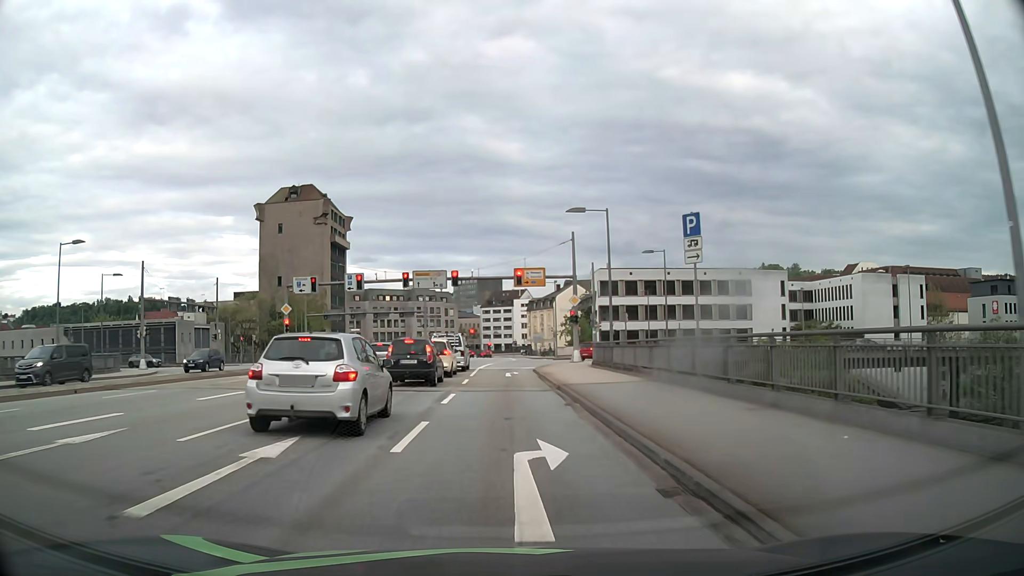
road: primary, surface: asphalt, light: Day
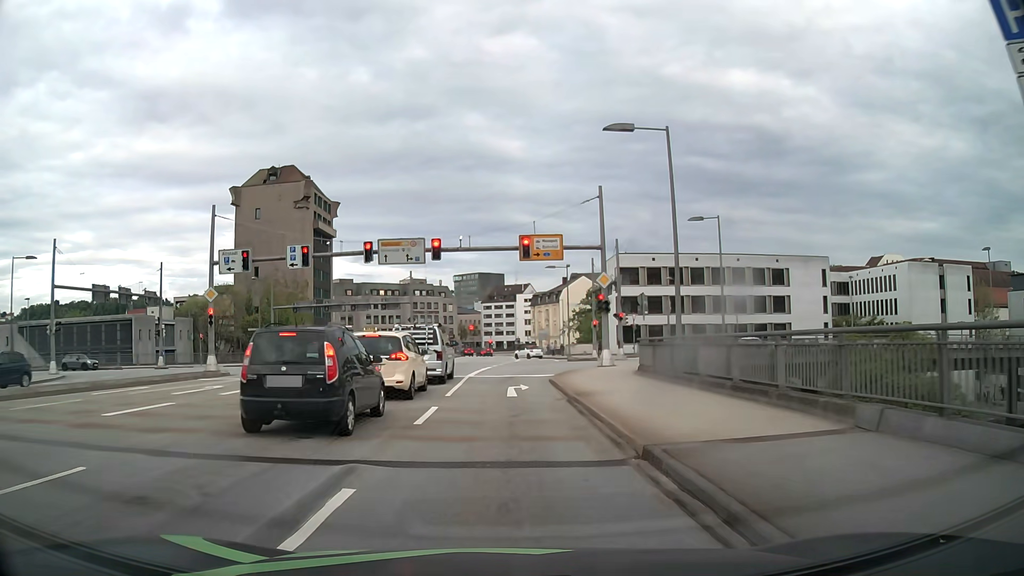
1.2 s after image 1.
(0.0, +12.5) m; 0°
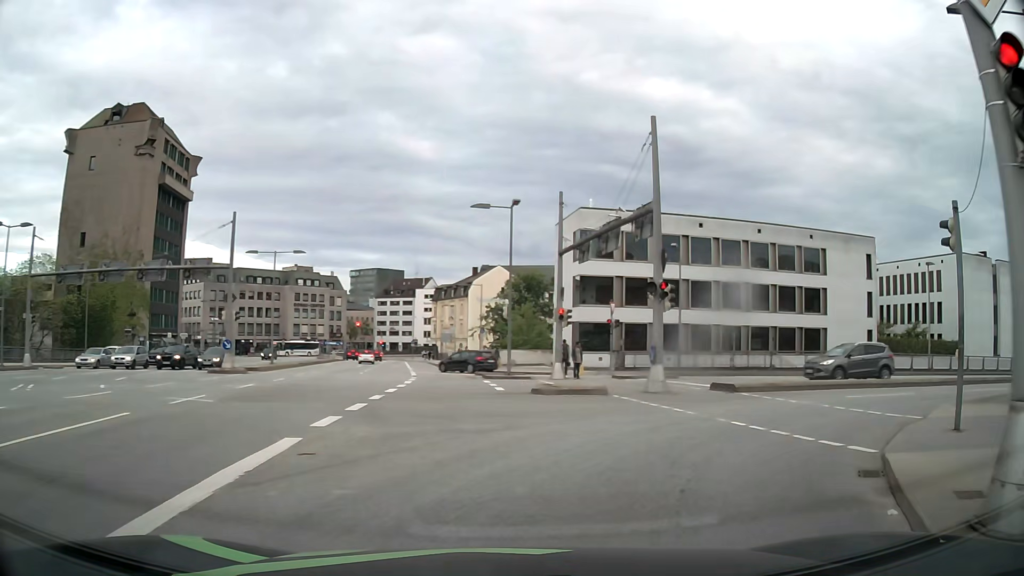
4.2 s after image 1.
(+0.2, +28.1) m; +7°
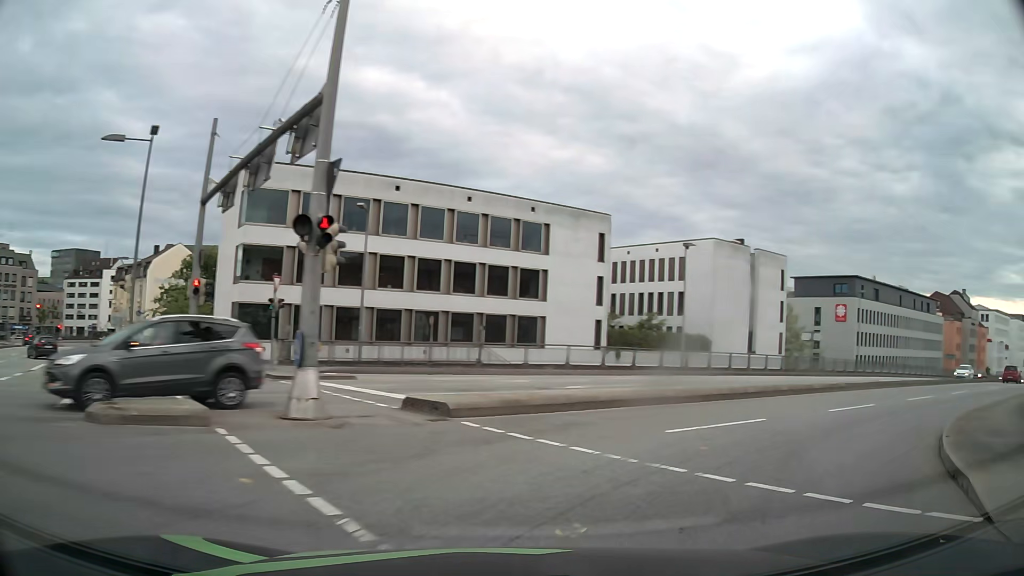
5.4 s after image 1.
(+1.9, +8.9) m; +27°
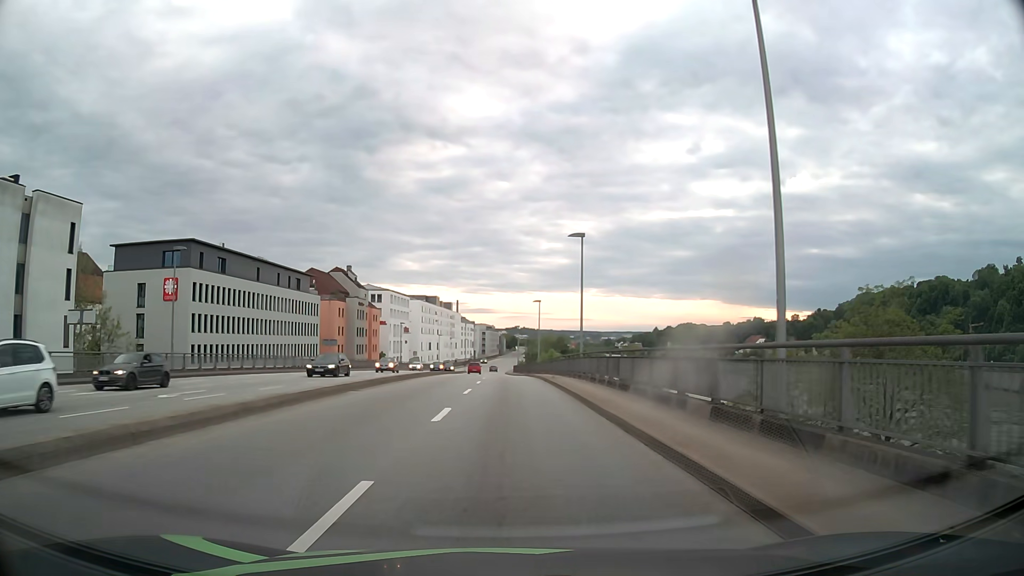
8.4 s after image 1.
(+14.0, +18.5) m; +55°
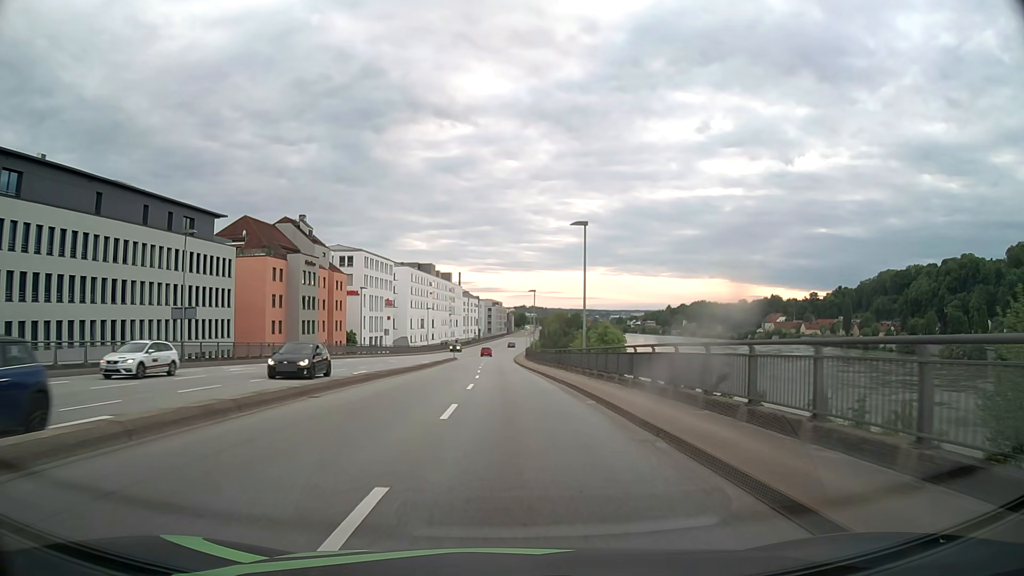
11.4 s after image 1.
(-0.2, +37.1) m; -1°
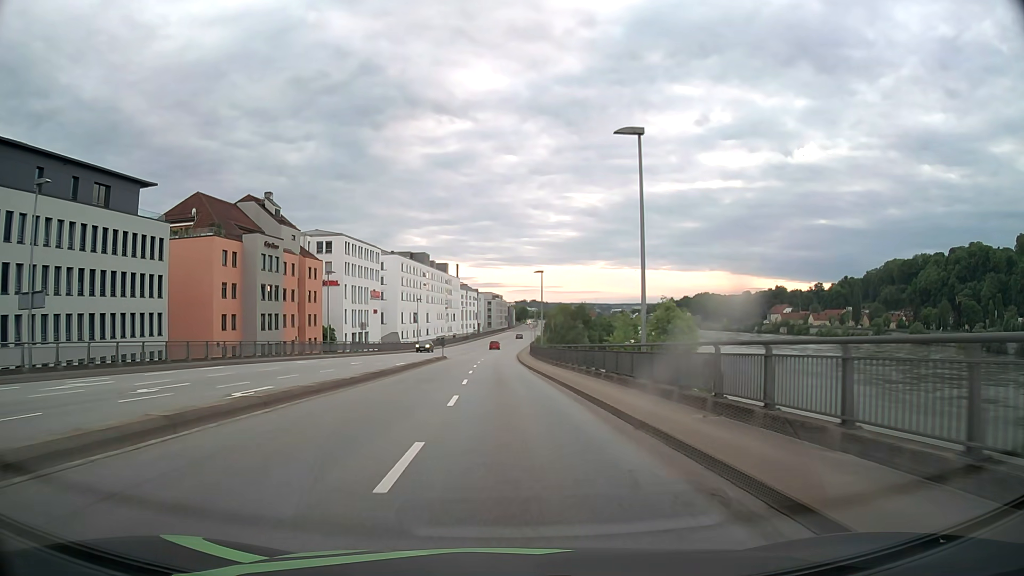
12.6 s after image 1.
(0.0, +15.0) m; 0°
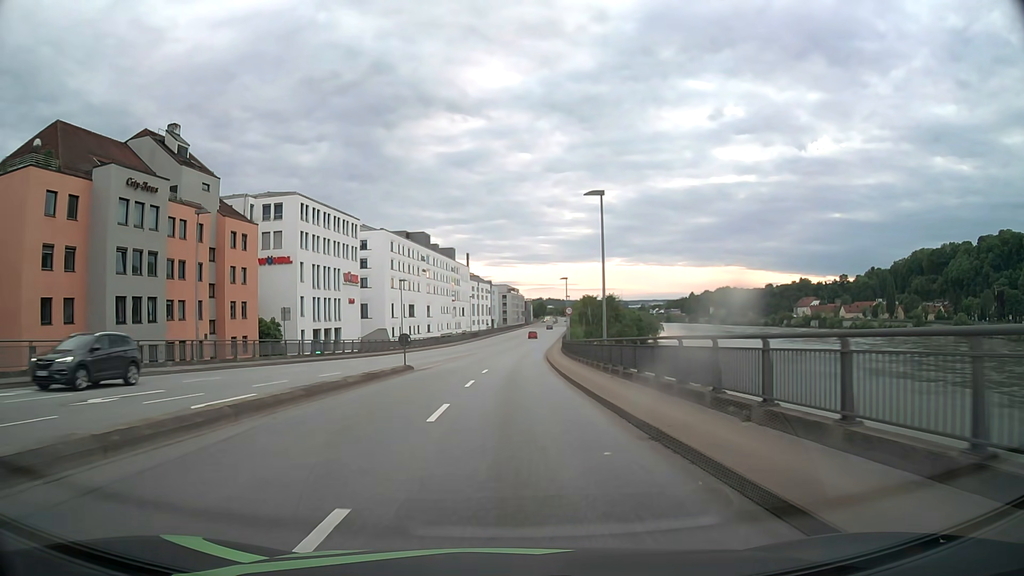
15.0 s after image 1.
(-0.3, +31.0) m; -1°
(0, +10) (0, +20) (0, +30) (0, +40) (+1, +50) (+1, +60) (+2, +70) (+2, +80) (+3, +90) (+4, +100) m
